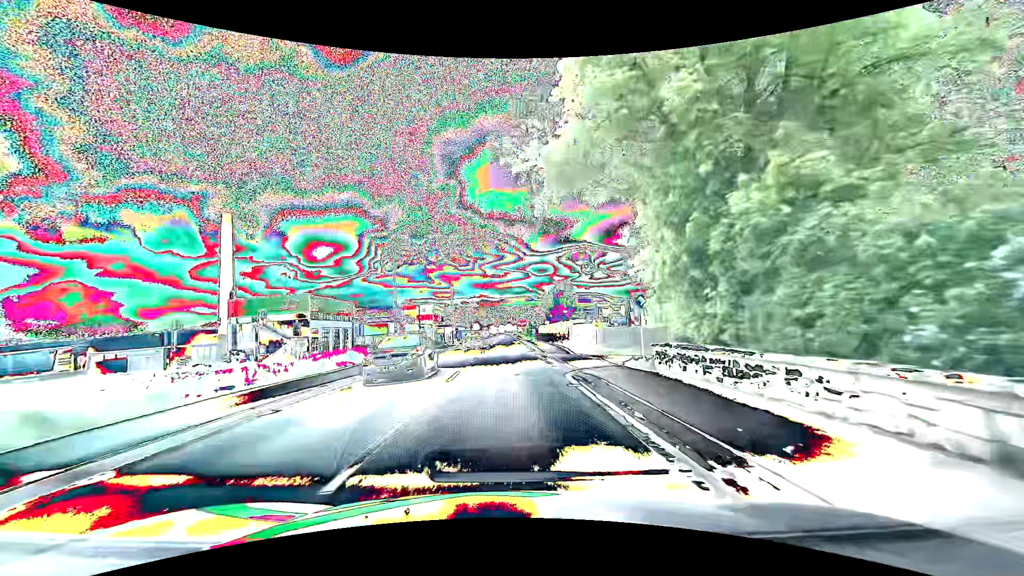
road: primary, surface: asphalt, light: Day
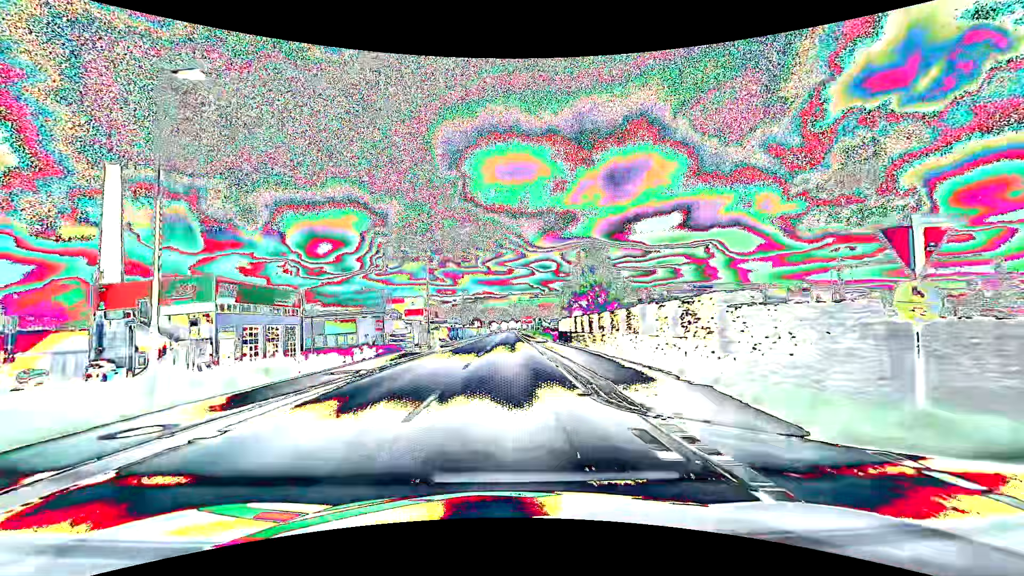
(-0.3, +23.8) m; -1°
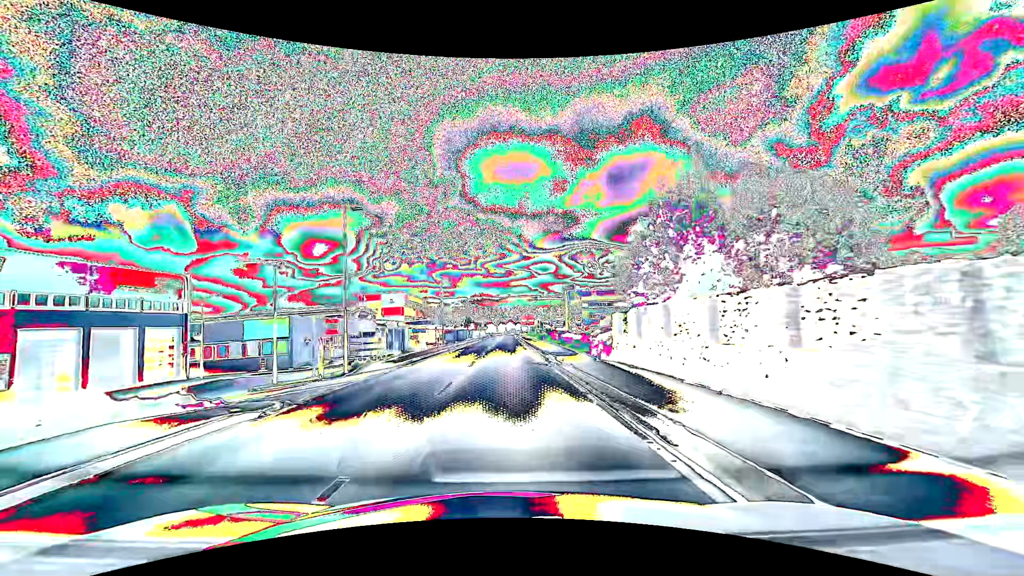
(+0.2, +23.9) m; 0°
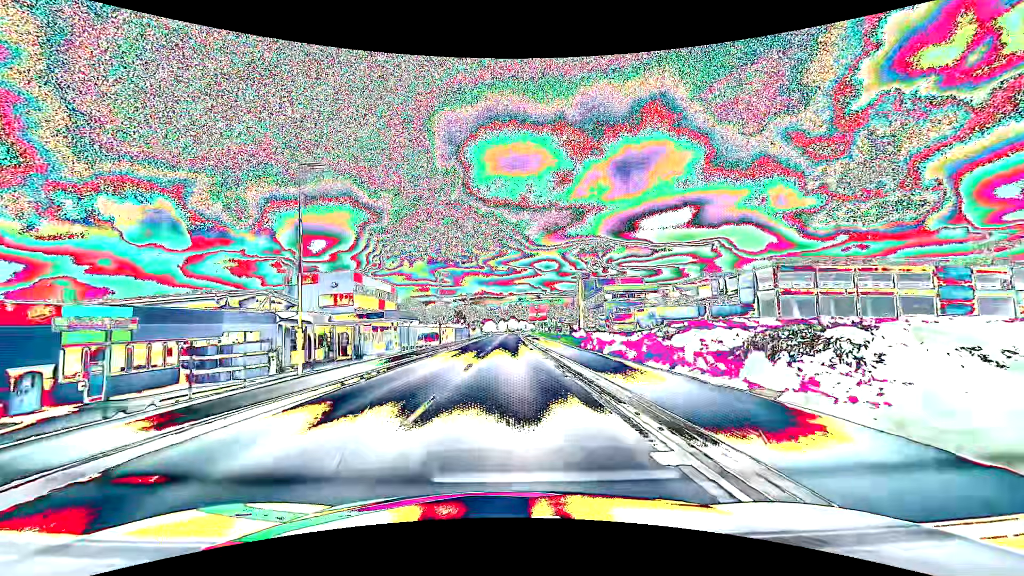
(0.0, +39.8) m; 0°
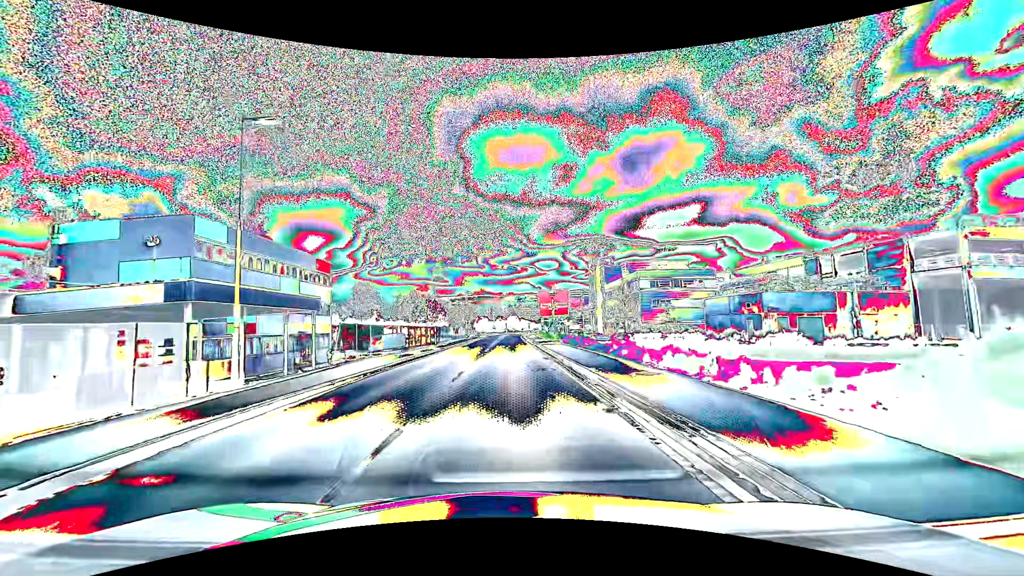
(+0.2, +39.7) m; 0°
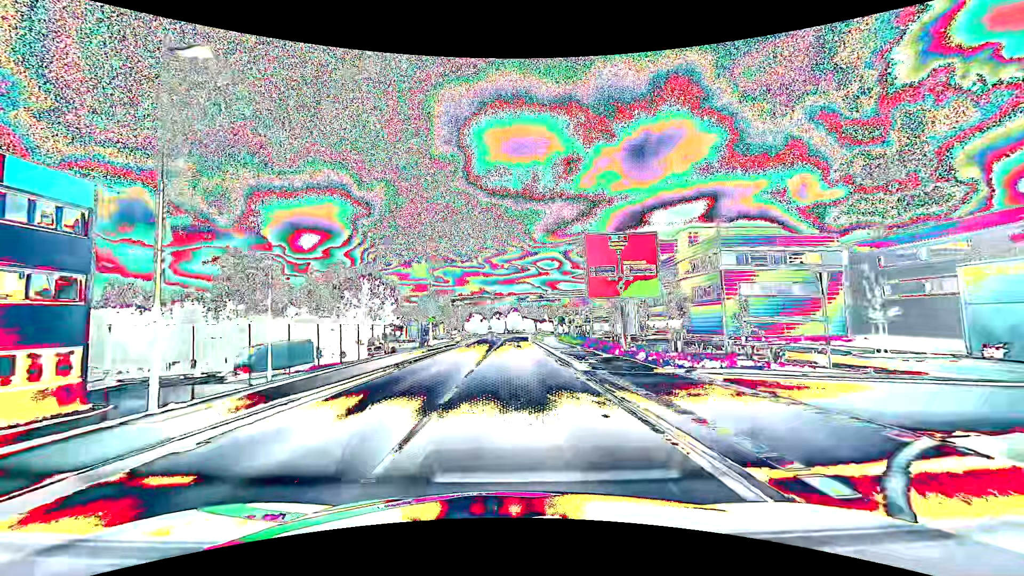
(-0.1, +39.5) m; 0°
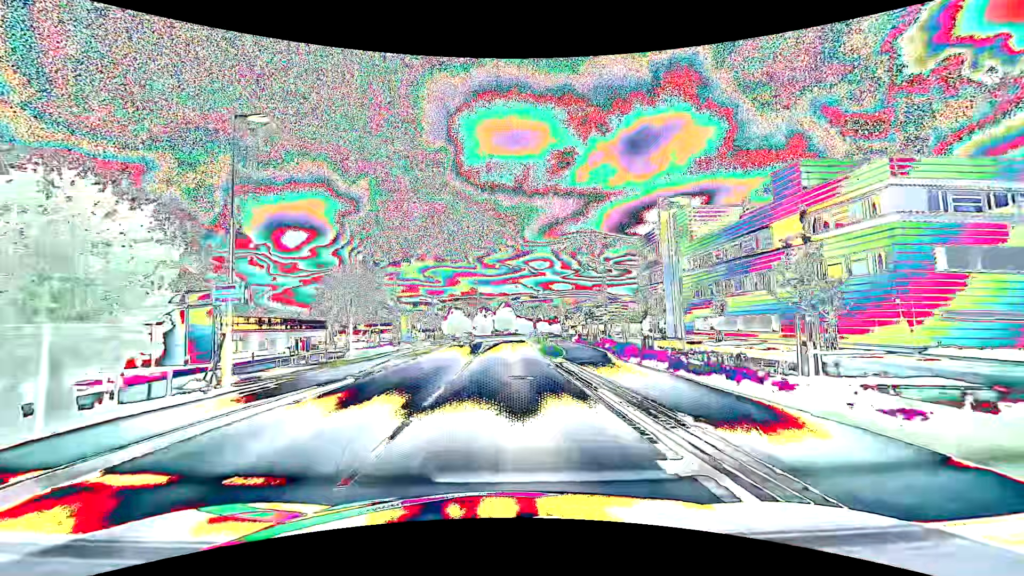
(+0.3, +31.7) m; +1°
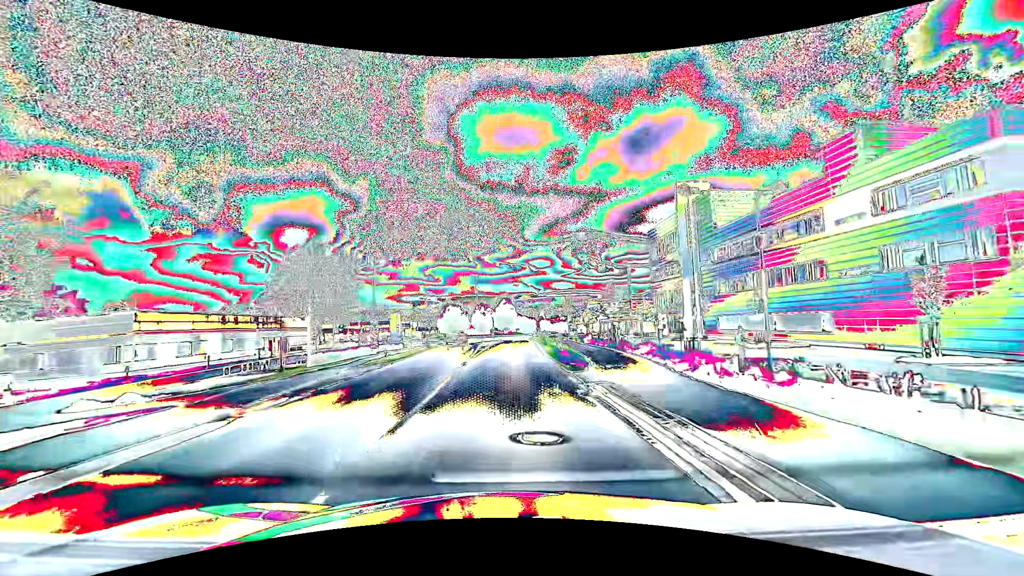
(0.0, +7.9) m; 0°
(0, +10) (0, +20) (0, +30) (0, +40) (0, +50) (0, +60) (0, +70) (+1, +80) (+3, +90) (+6, +99) m
